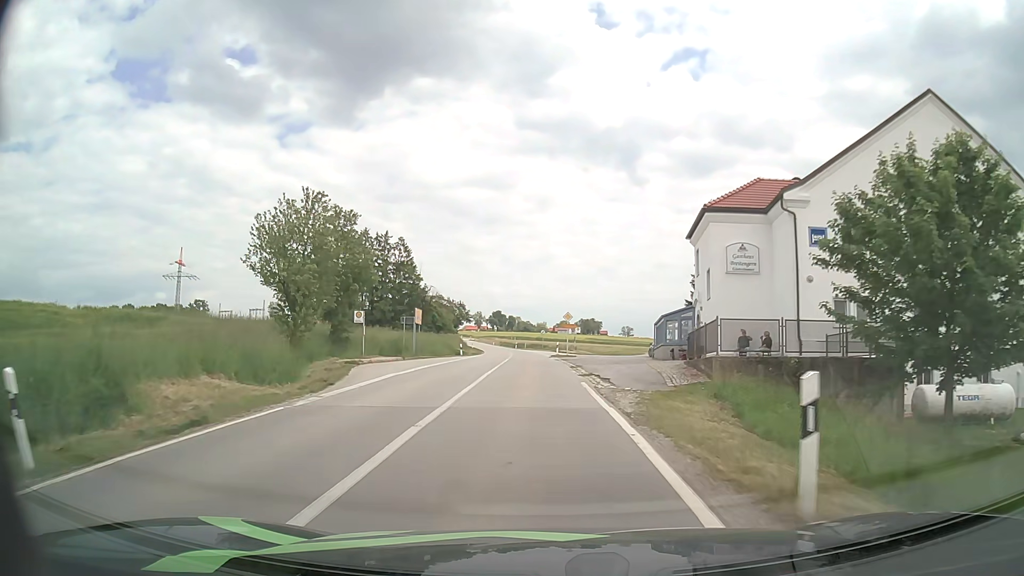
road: secondary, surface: asphalt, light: Day
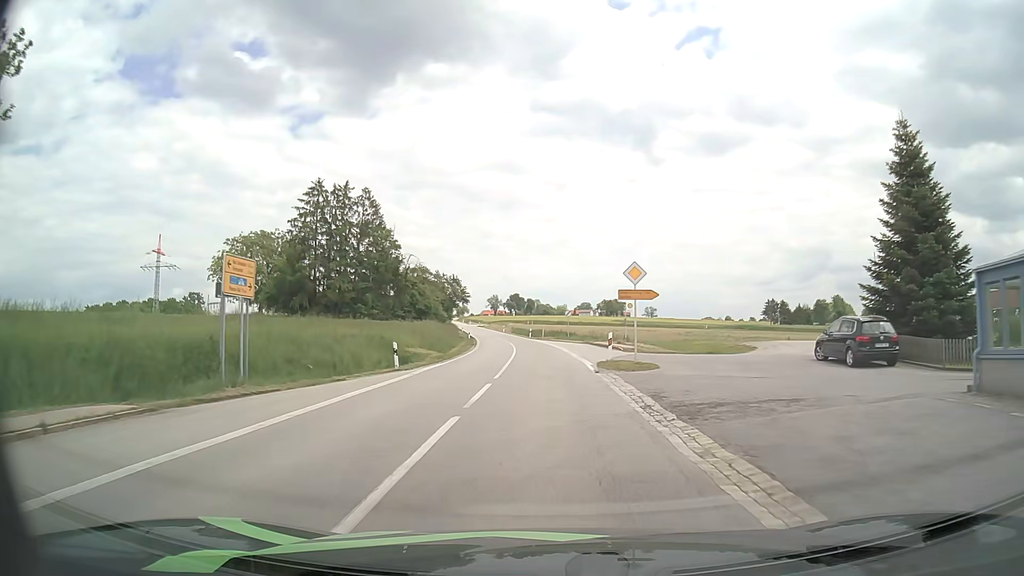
(-0.8, +31.1) m; -2°
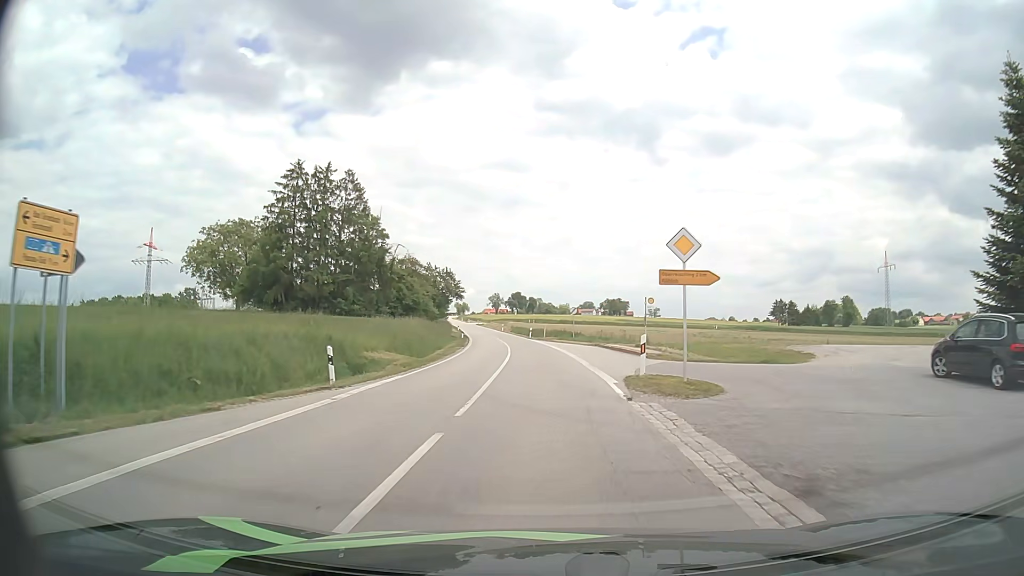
(0.0, +8.0) m; 0°
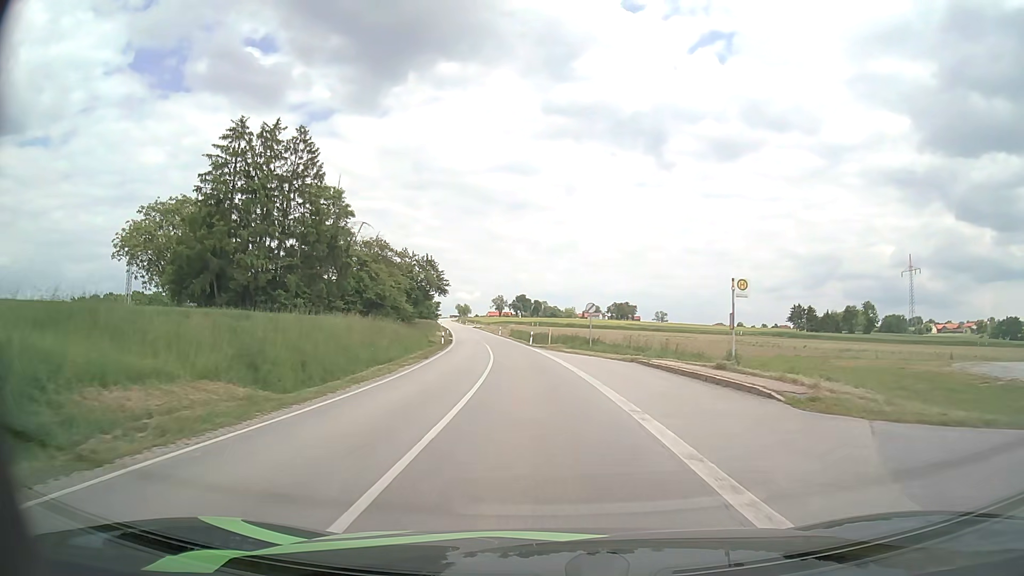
(+0.1, +16.4) m; 0°
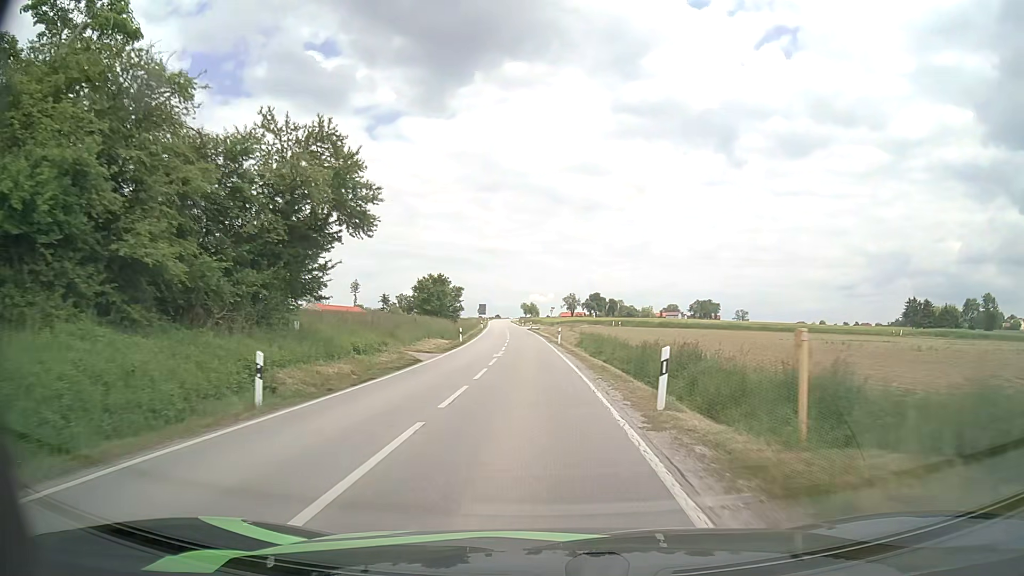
(-1.5, +42.9) m; -6°
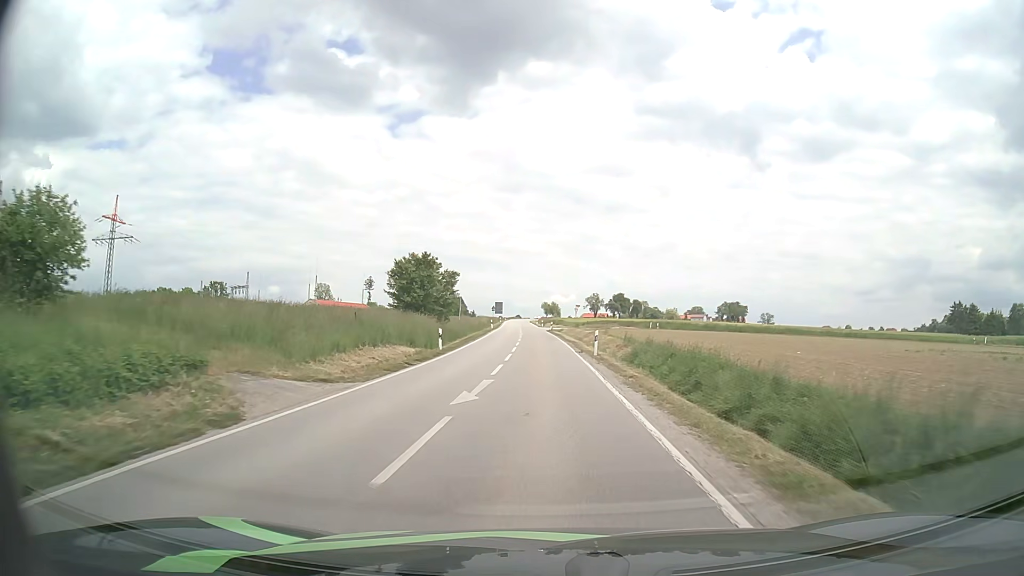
(-0.4, +17.8) m; -2°
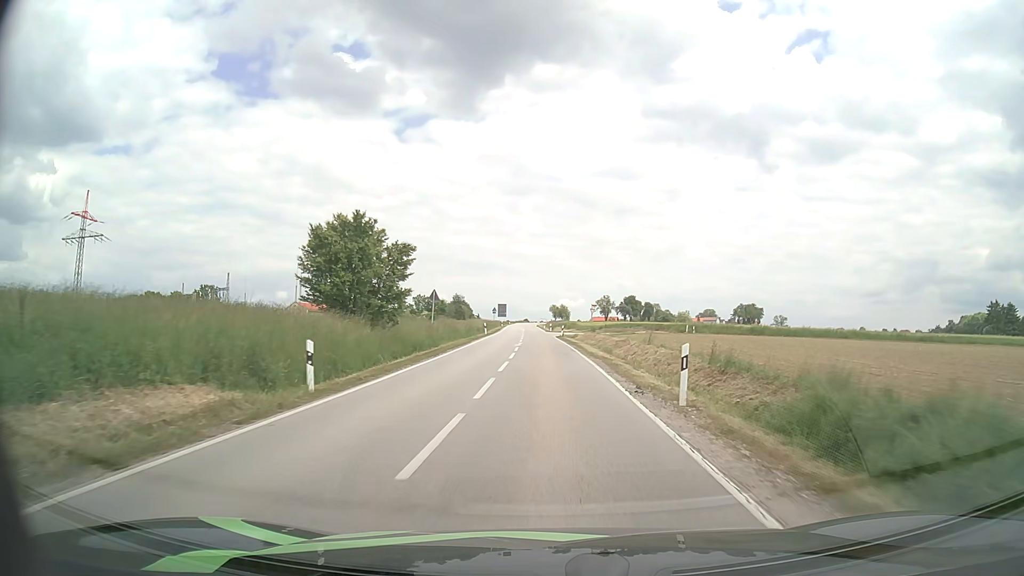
(-0.1, +18.0) m; -1°
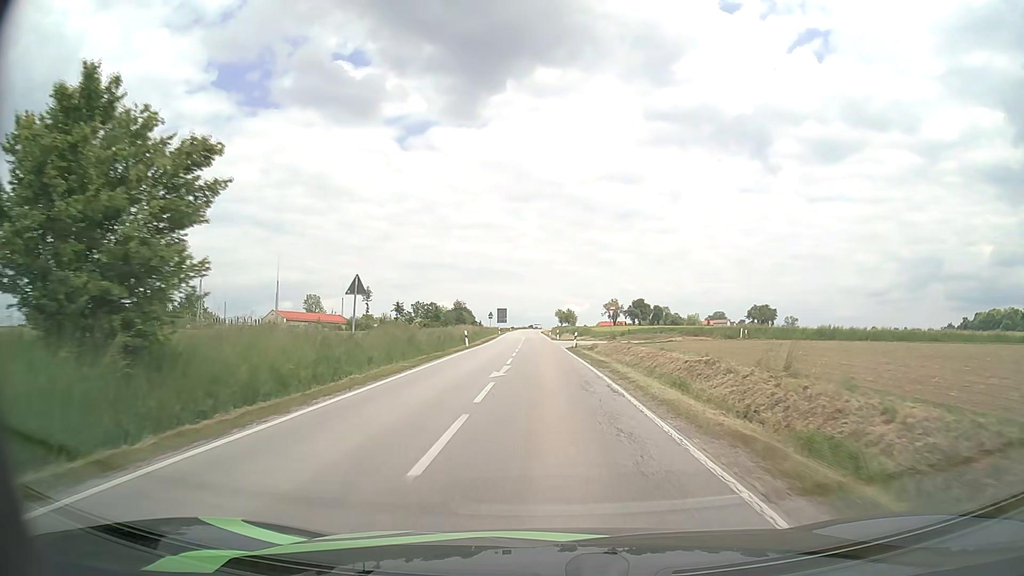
(-0.1, +18.2) m; 0°
(0, +10) (0, +20) (0, +30) (0, +40) (-1, +50) (-1, +60) (-1, +70) (-2, +80) (-2, +90) (-2, +100) m
